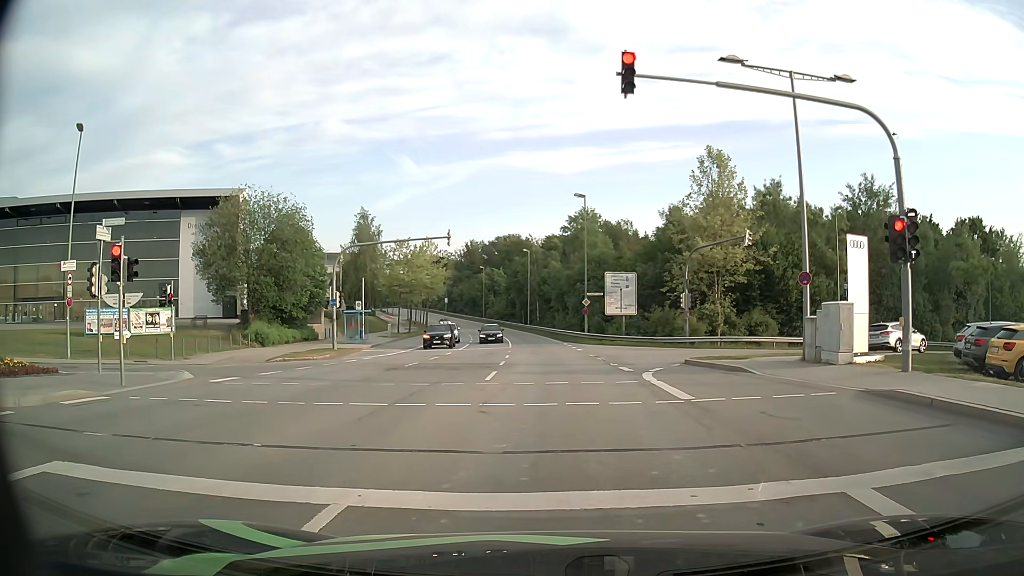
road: secondary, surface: asphalt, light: Day
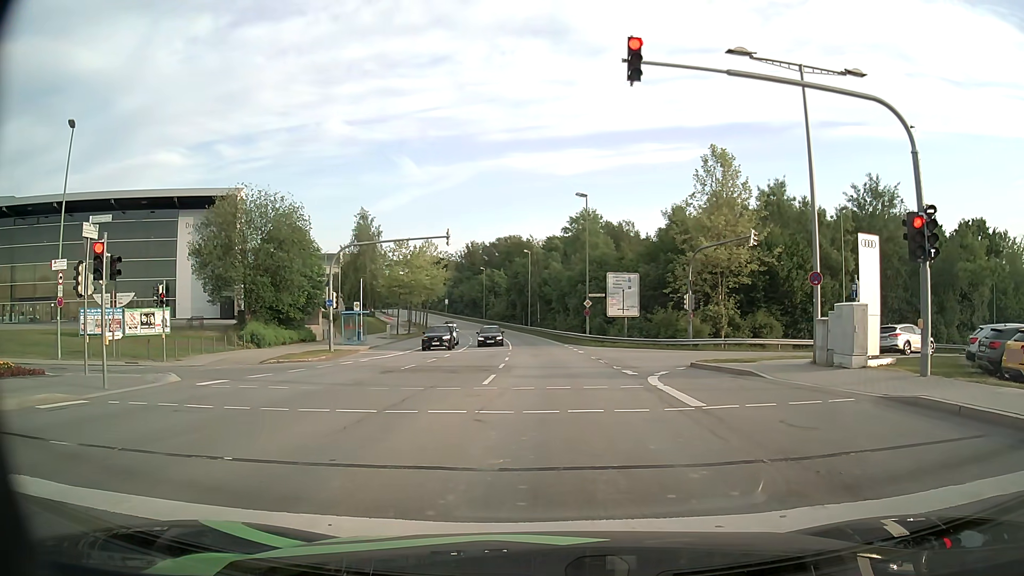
(0.0, +0.7) m; -2°
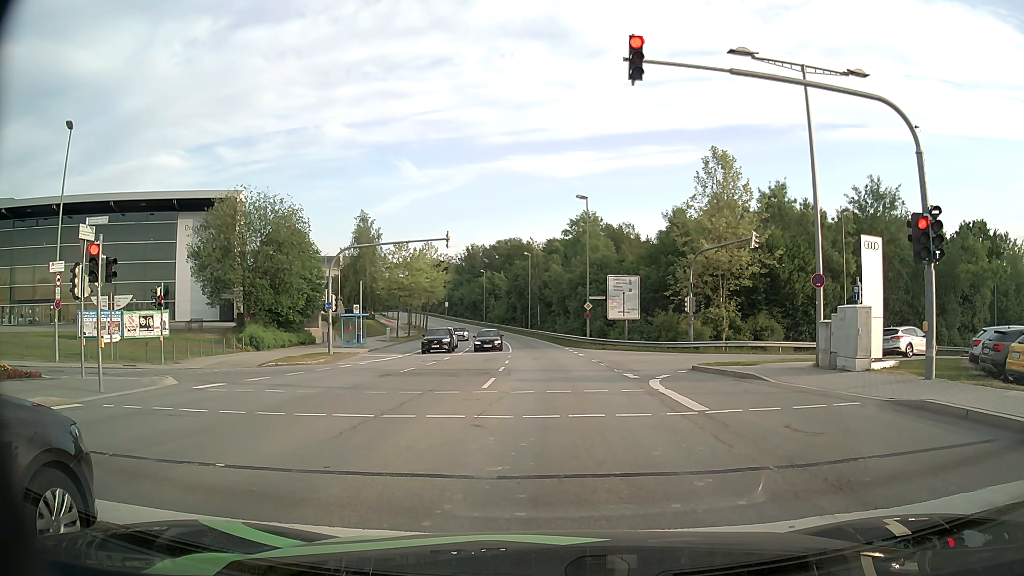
(0.0, +0.3) m; 0°
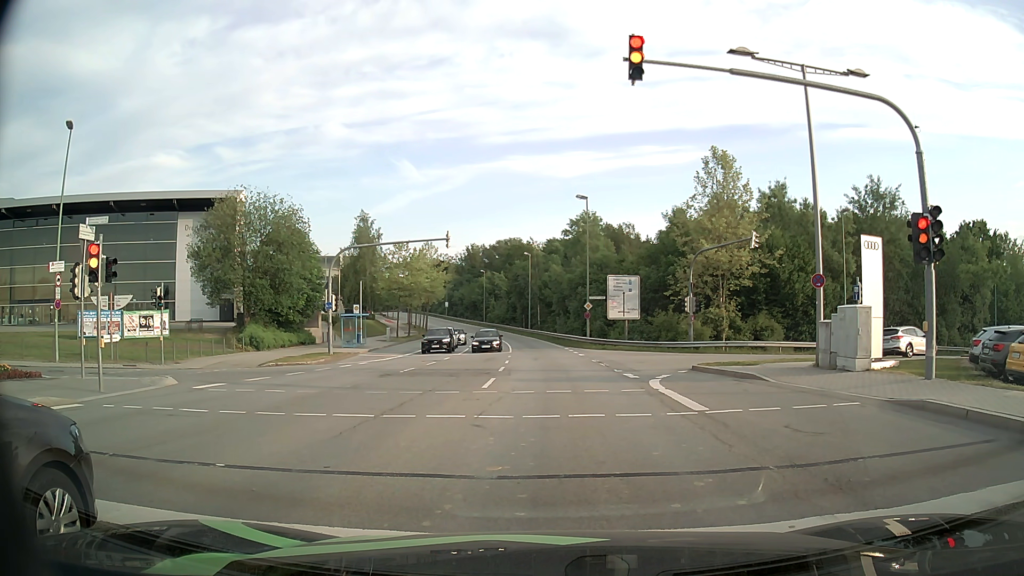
(0.0, 0.0) m; 0°
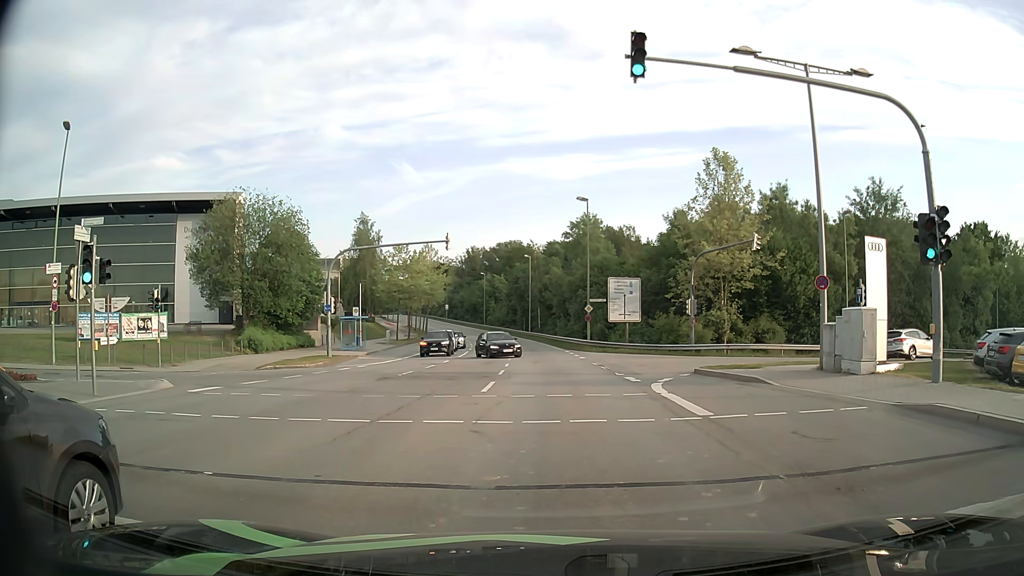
(0.0, +0.3) m; 0°
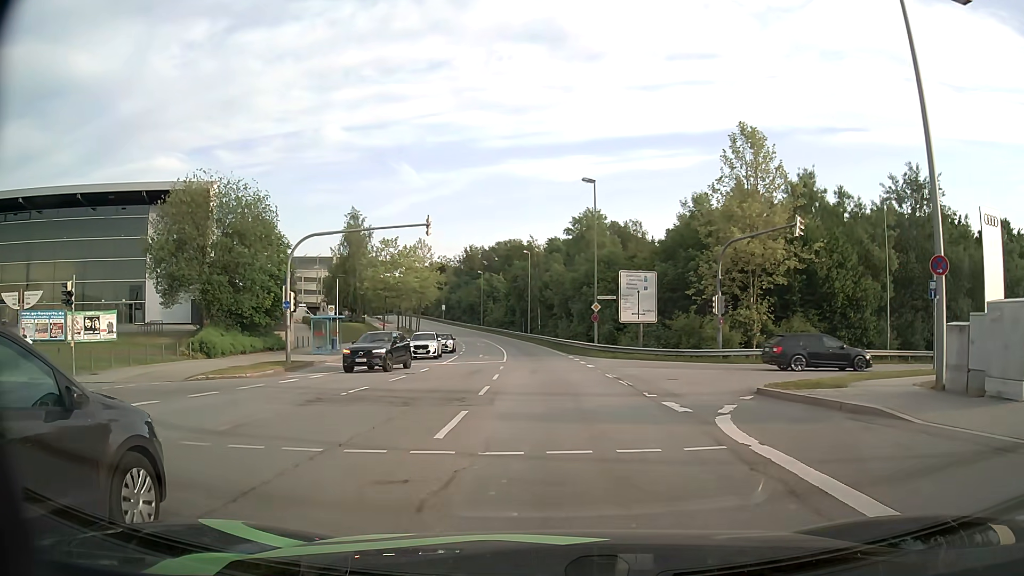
(+0.1, +6.8) m; +1°
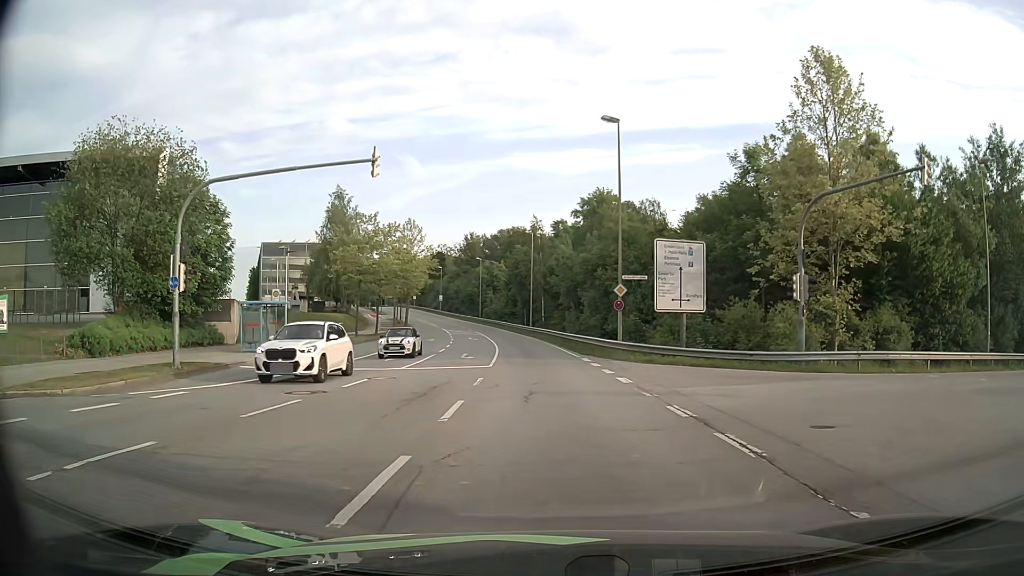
(0.0, +10.9) m; 0°
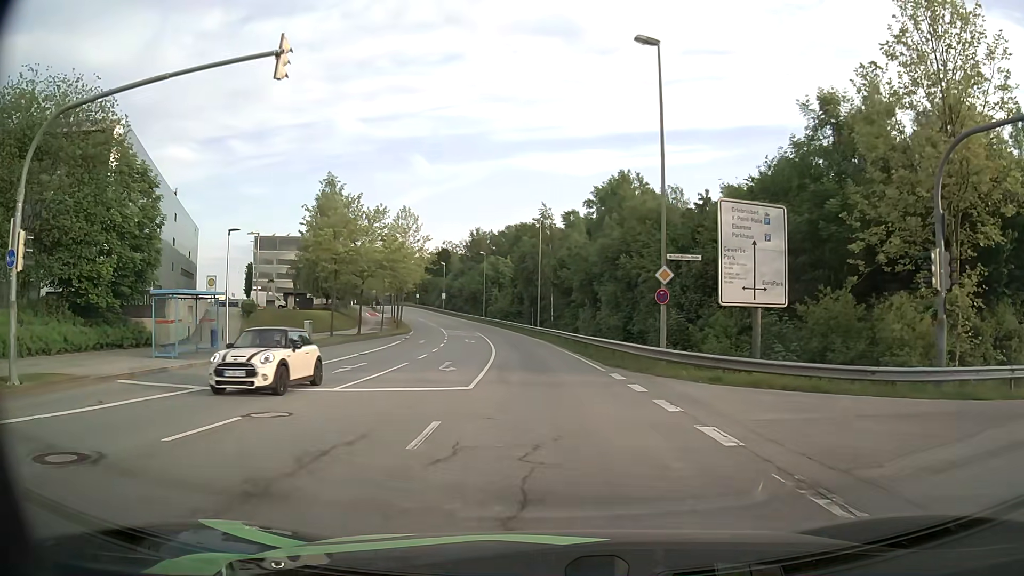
(-0.1, +8.6) m; 0°
(0, +10) (0, +20) (-1, +30) (-2, +40) (-3, +50) (-4, +60) (-6, +70) (-8, +79) (-10, +89) (-13, +99) m
